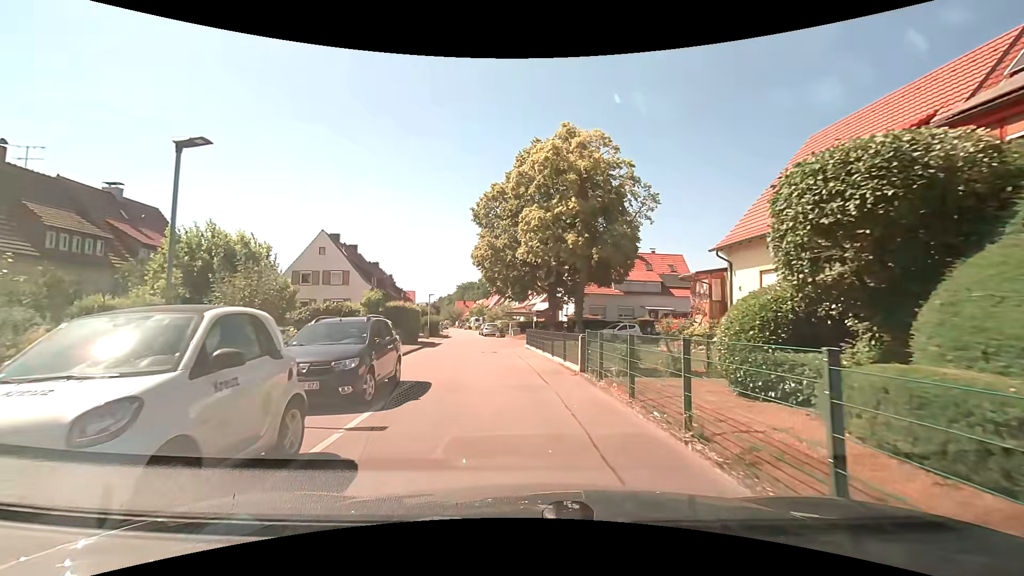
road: tertiary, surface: asphalt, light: Day
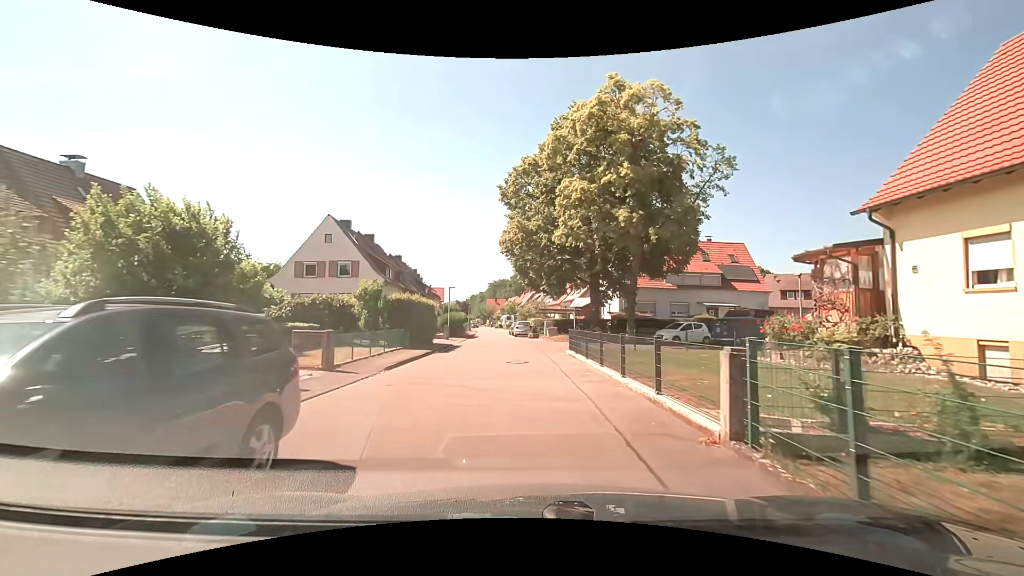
(-0.3, +7.3) m; -4°
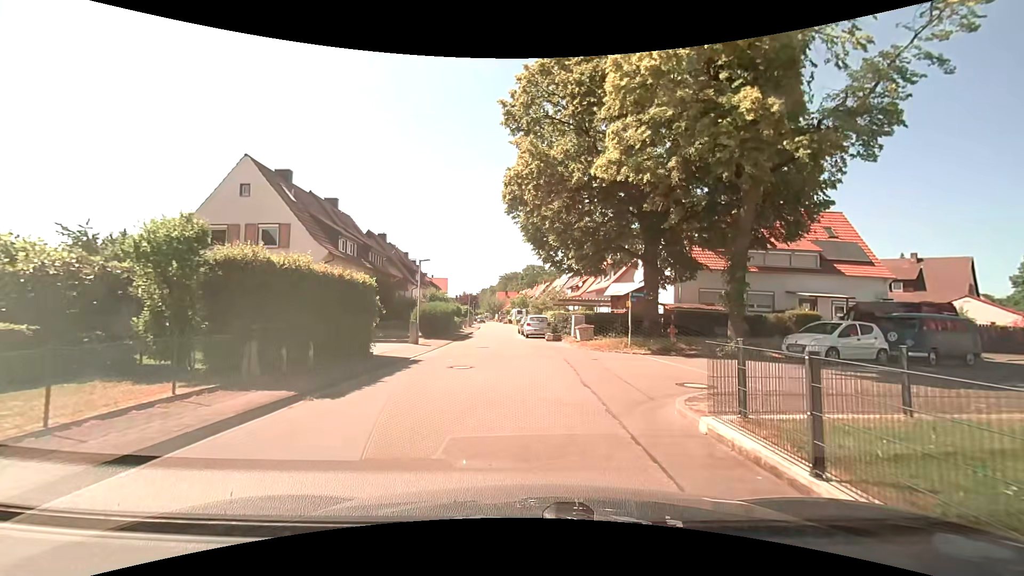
(-0.2, +14.0) m; -1°
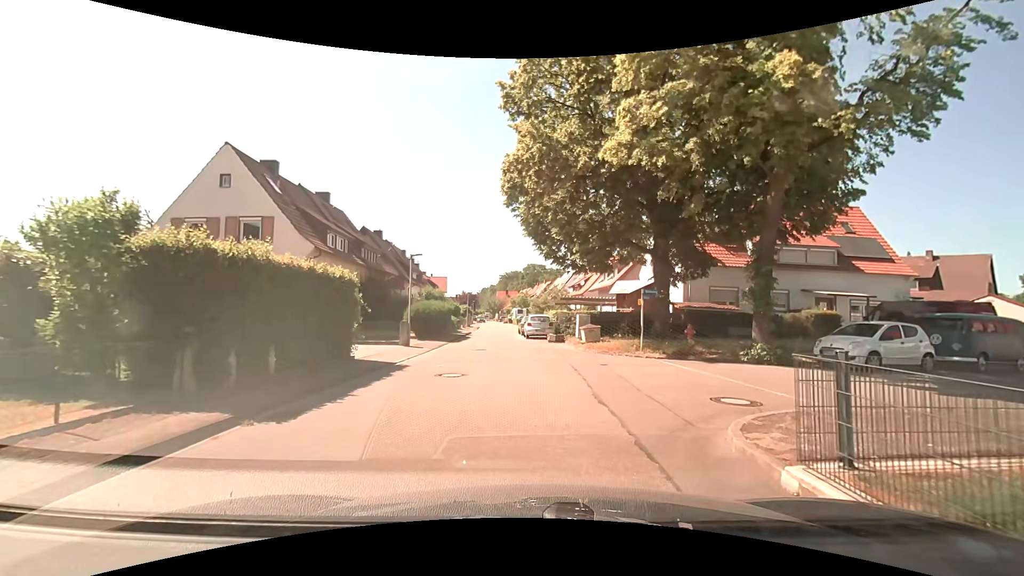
(0.0, +1.7) m; 0°
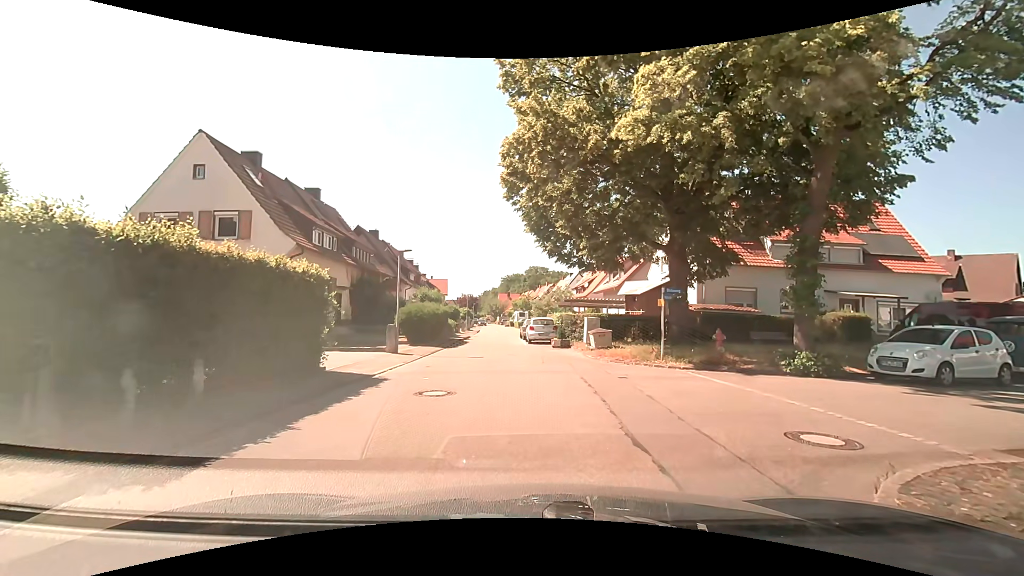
(0.0, +2.2) m; -1°
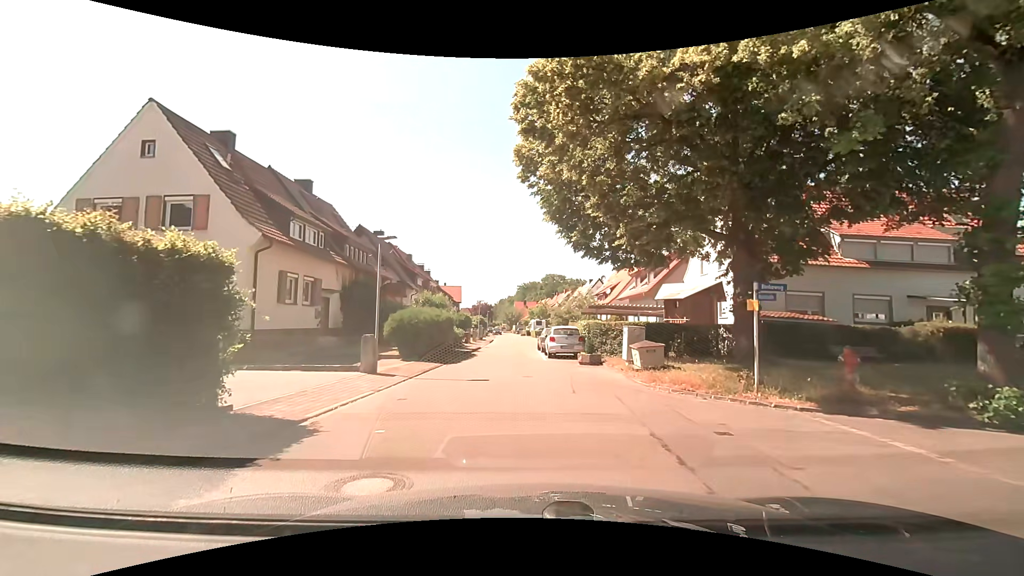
(-0.1, +5.0) m; -2°
